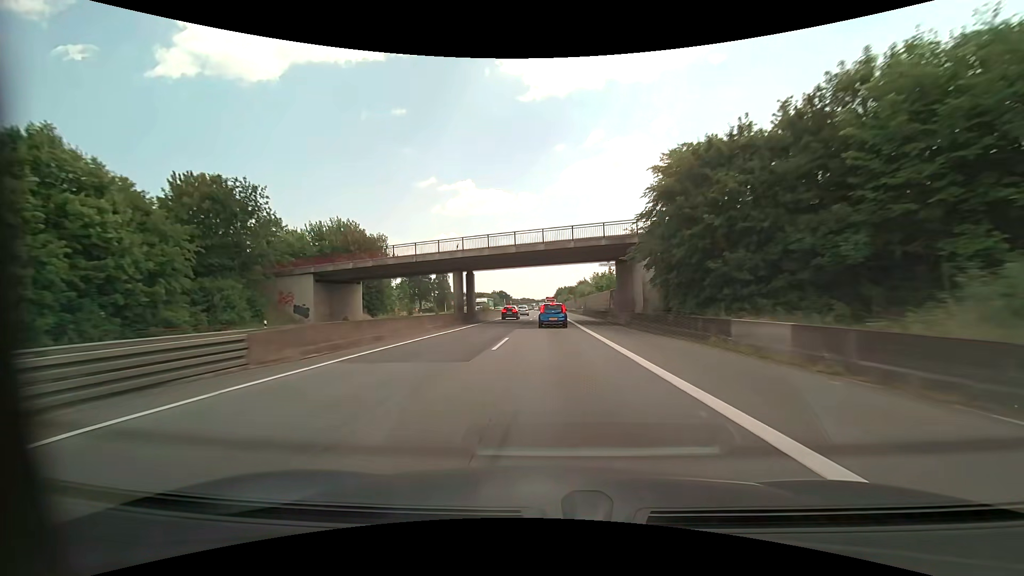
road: motorway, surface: asphalt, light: Day
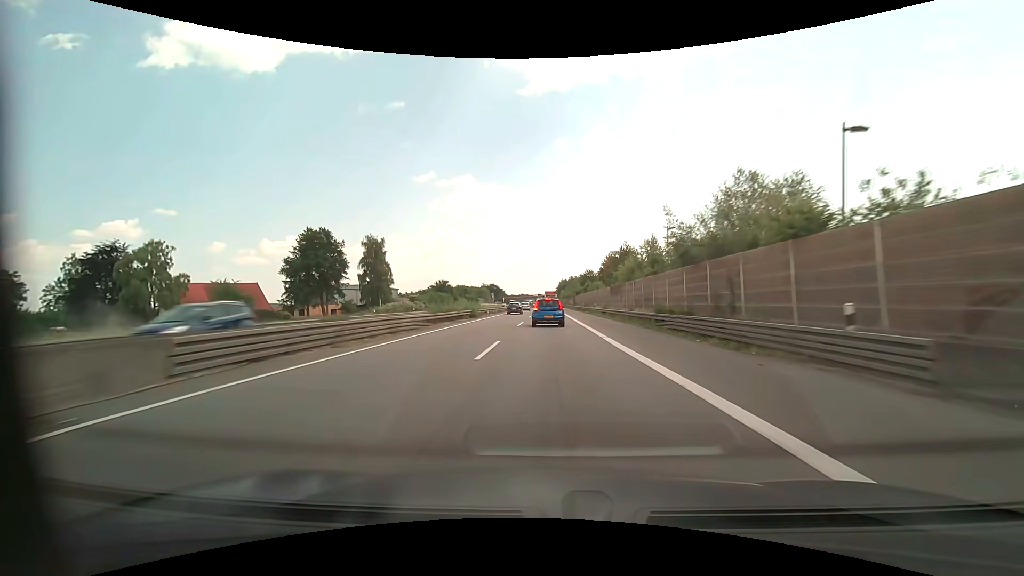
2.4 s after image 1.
(-0.2, +75.3) m; 0°
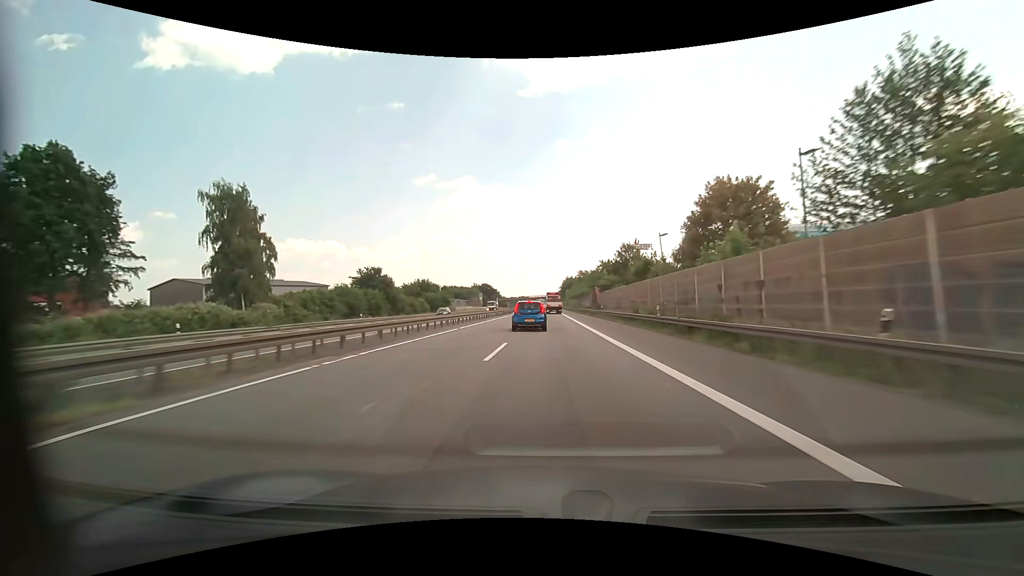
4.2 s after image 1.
(0.0, +53.2) m; 0°
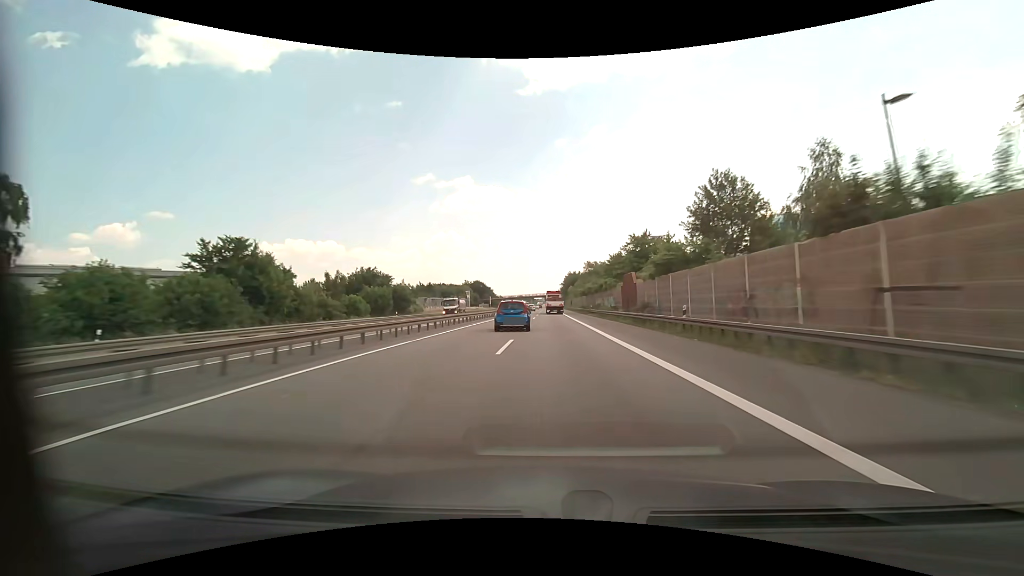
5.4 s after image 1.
(-0.2, +34.4) m; 0°
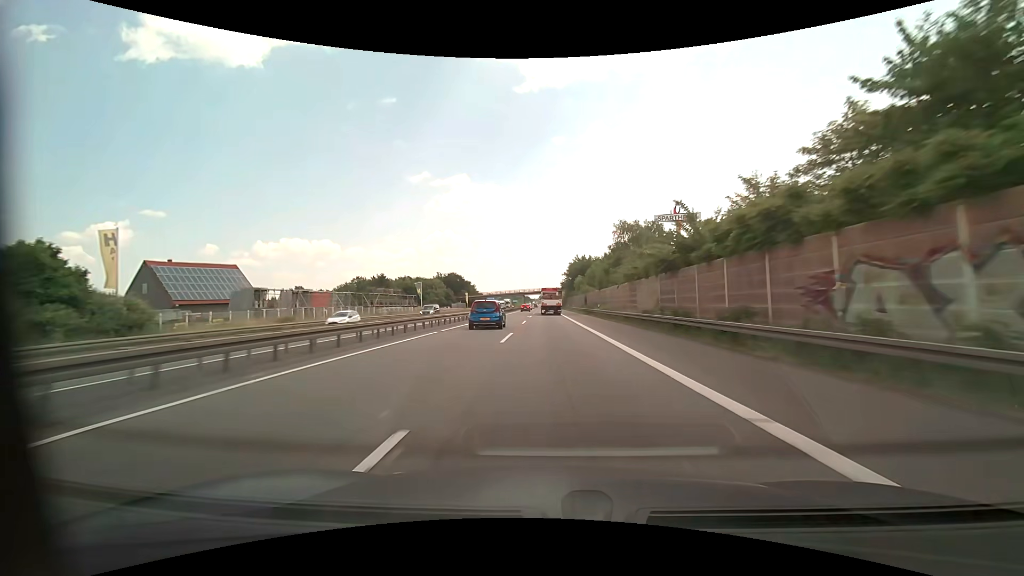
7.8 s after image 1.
(+0.4, +67.6) m; 0°
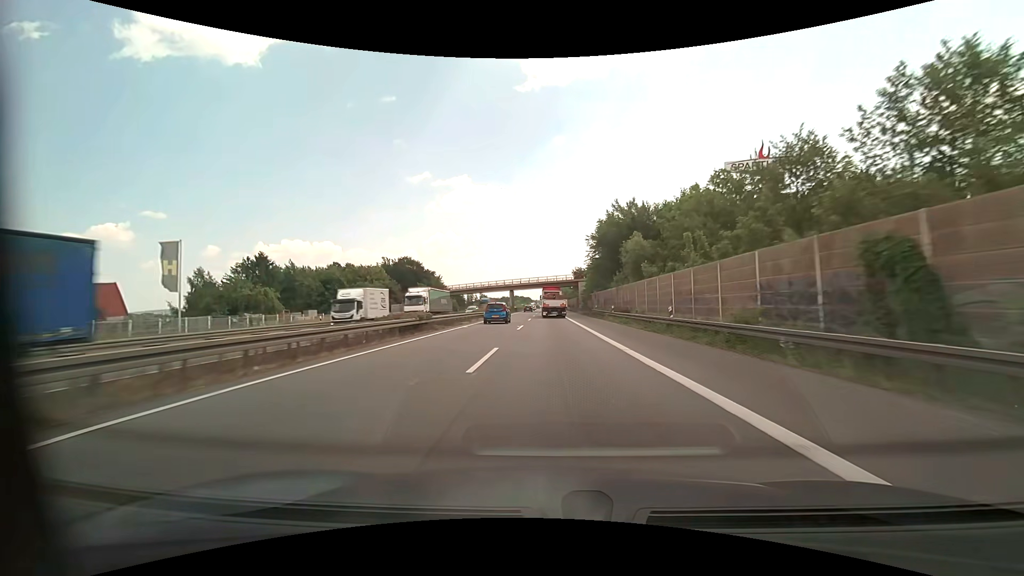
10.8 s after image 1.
(-0.2, +79.1) m; 0°
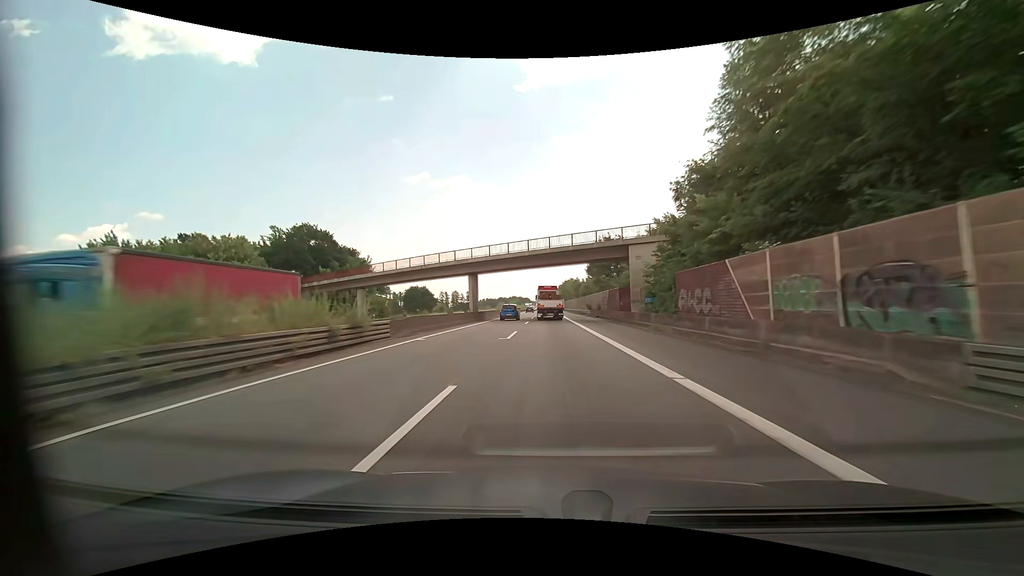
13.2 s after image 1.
(0.0, +61.2) m; 0°
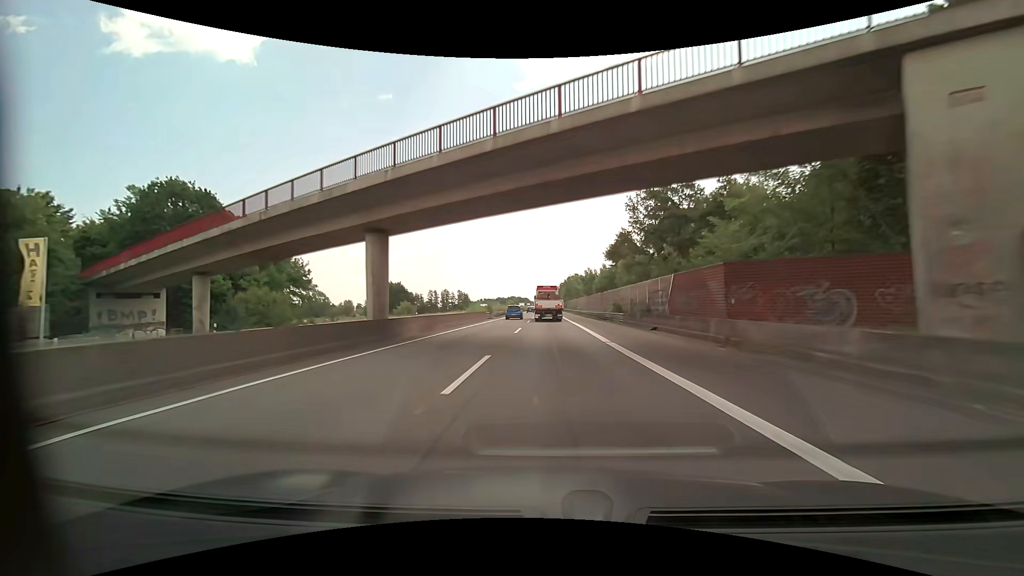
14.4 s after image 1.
(+0.1, +30.9) m; 0°
(0, +10) (0, +20) (0, +30) (0, +40) (0, +50) (0, +60) (0, +70) (0, +80) (0, +90) (0, +100) m
